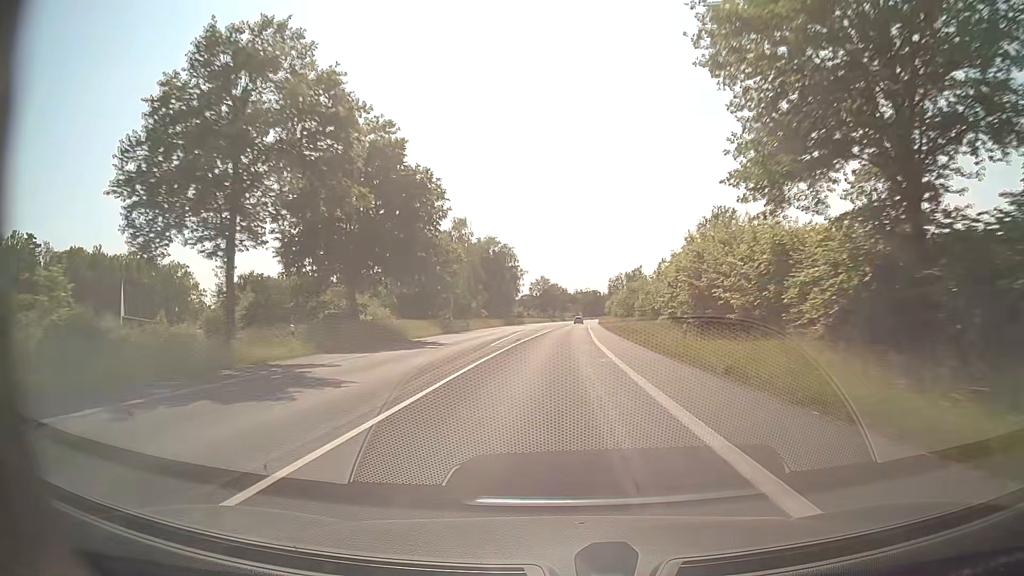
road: secondary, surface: asphalt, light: Day
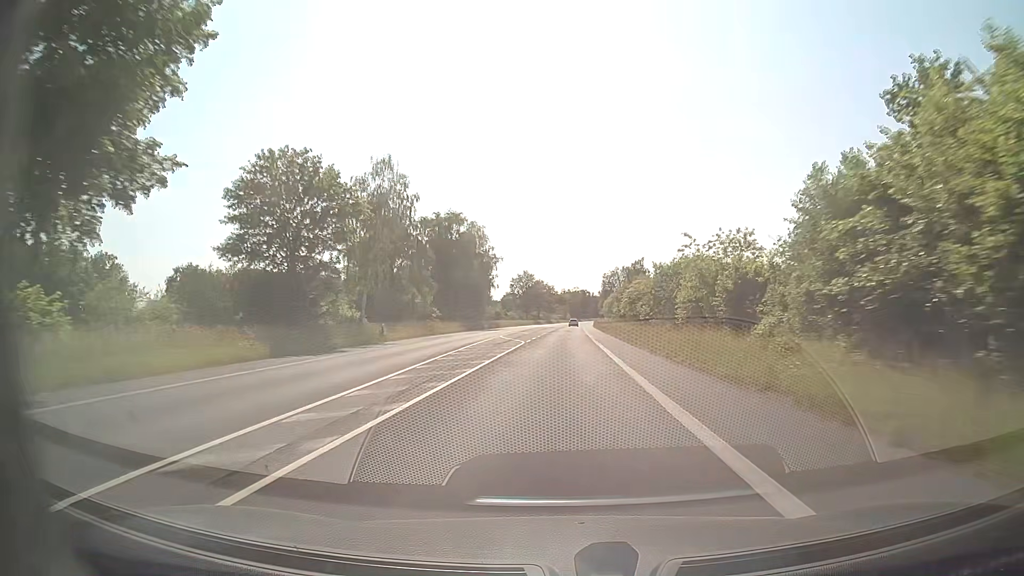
(+0.3, +31.7) m; +1°
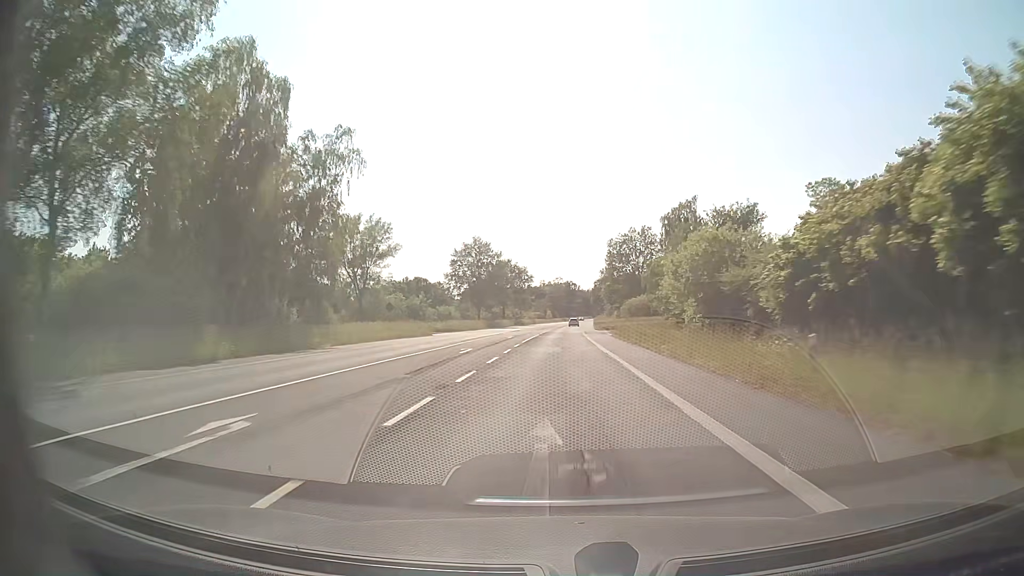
(+0.9, +79.3) m; +1°
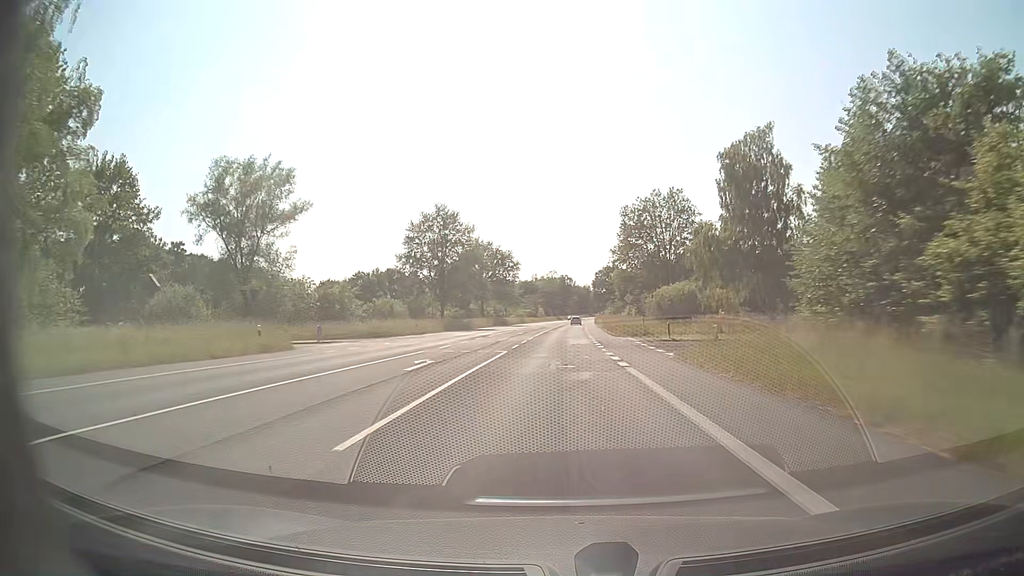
(+0.1, +31.7) m; +1°
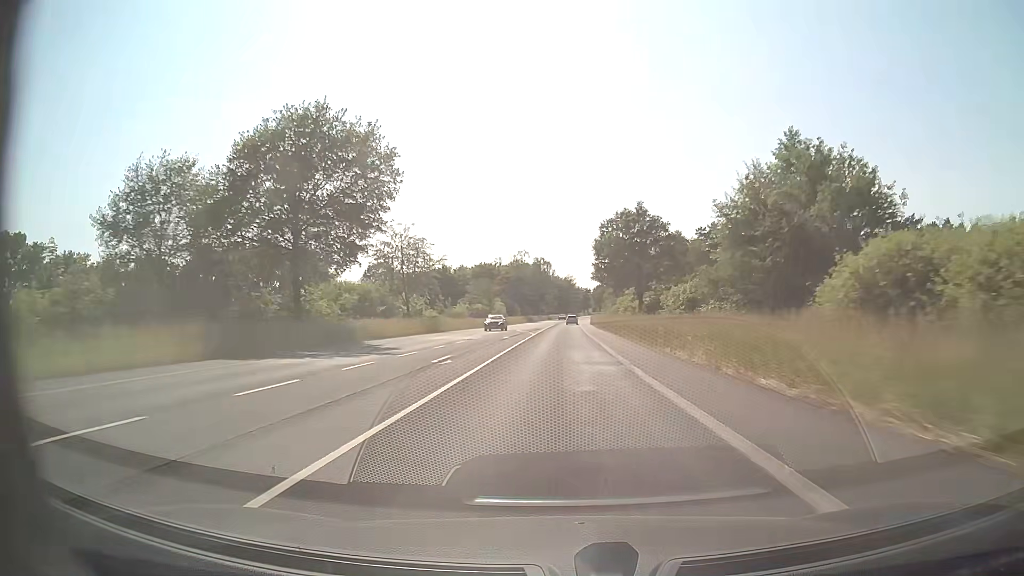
(+1.2, +79.2) m; +2°
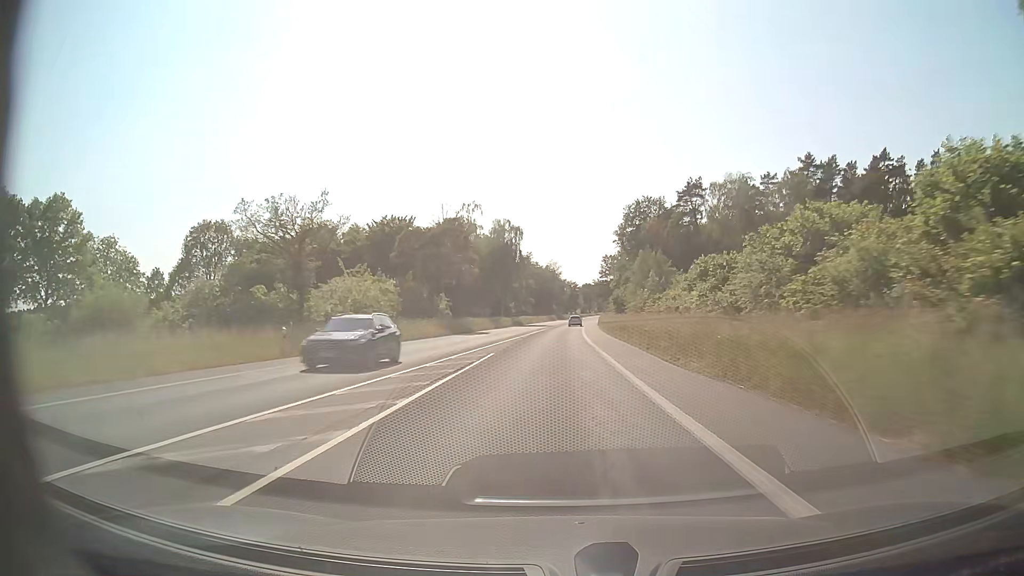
(+1.2, +79.1) m; +1°
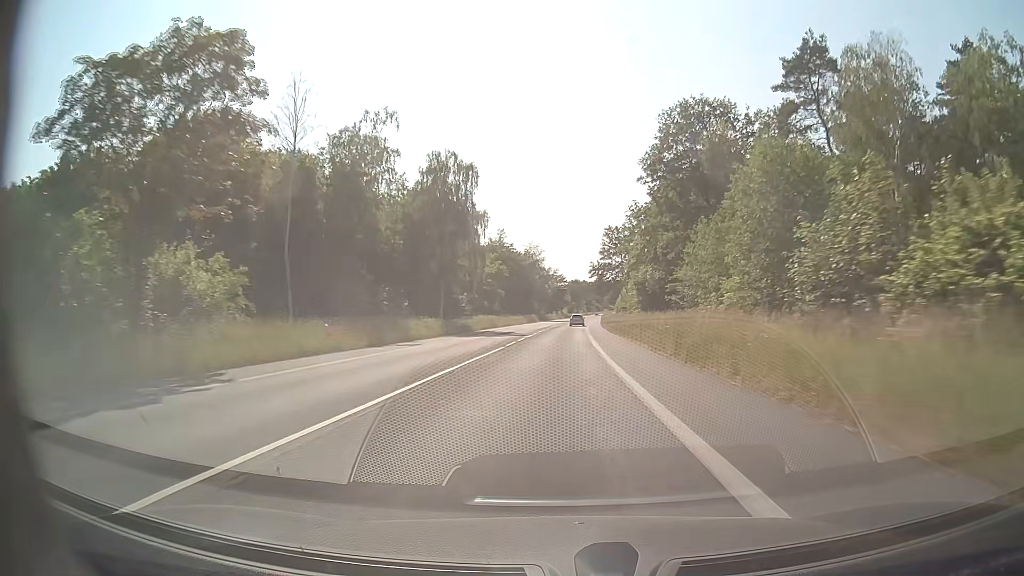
(+0.7, +47.4) m; +2°
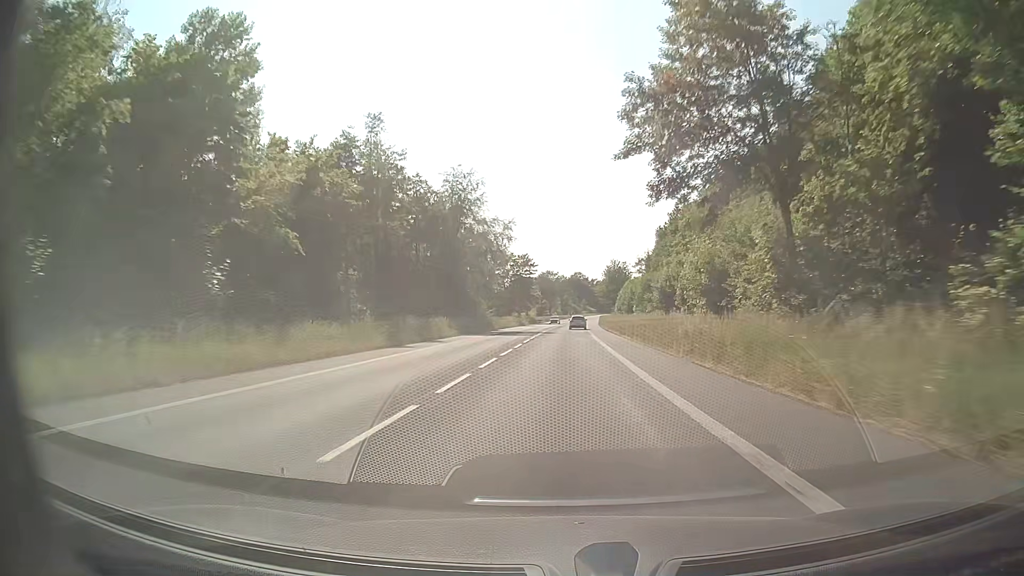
(+1.6, +78.8) m; +2°
(0, +10) (0, +20) (0, +30) (0, +40) (+1, +50) (+1, +60) (+1, +70) (+2, +80) (+2, +90) (+3, +100) m
